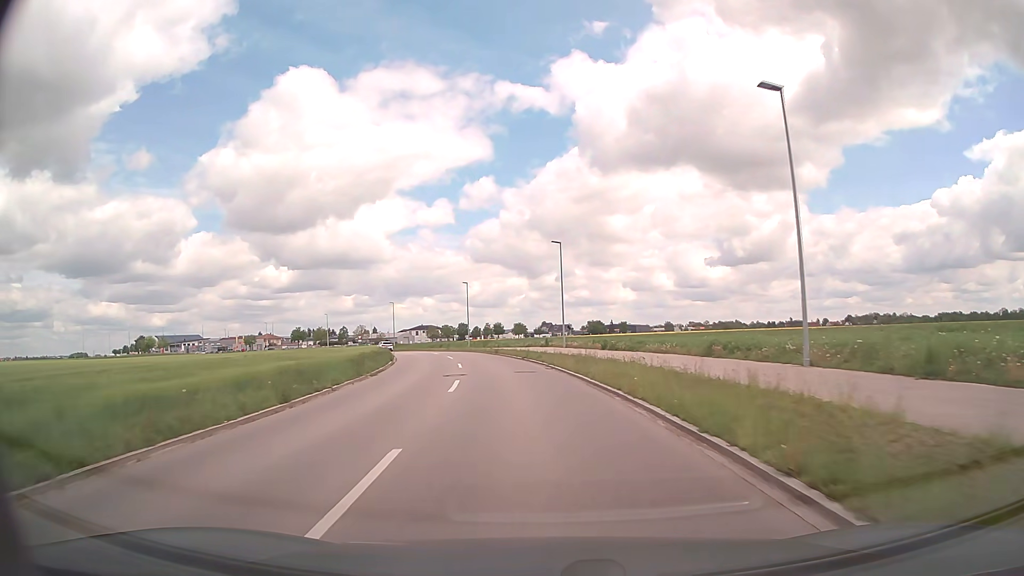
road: tertiary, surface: asphalt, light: Day
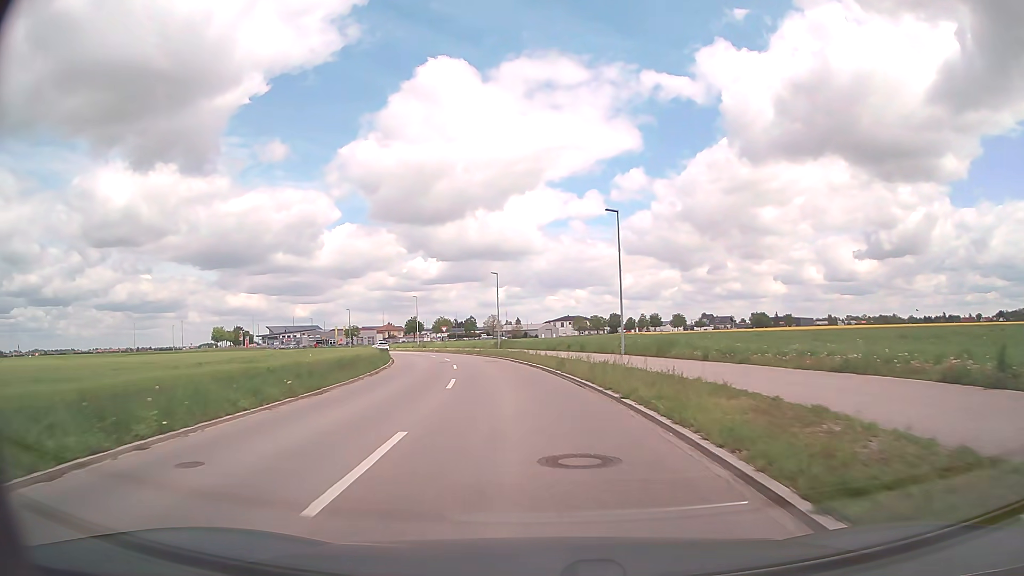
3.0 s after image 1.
(-5.1, +47.0) m; -13°
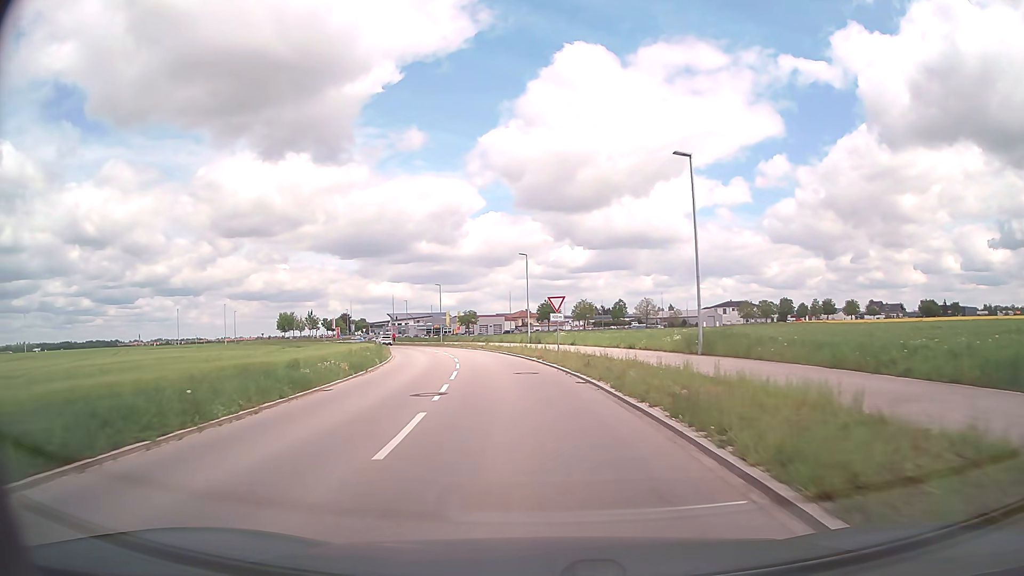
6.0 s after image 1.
(-5.0, +45.7) m; -12°
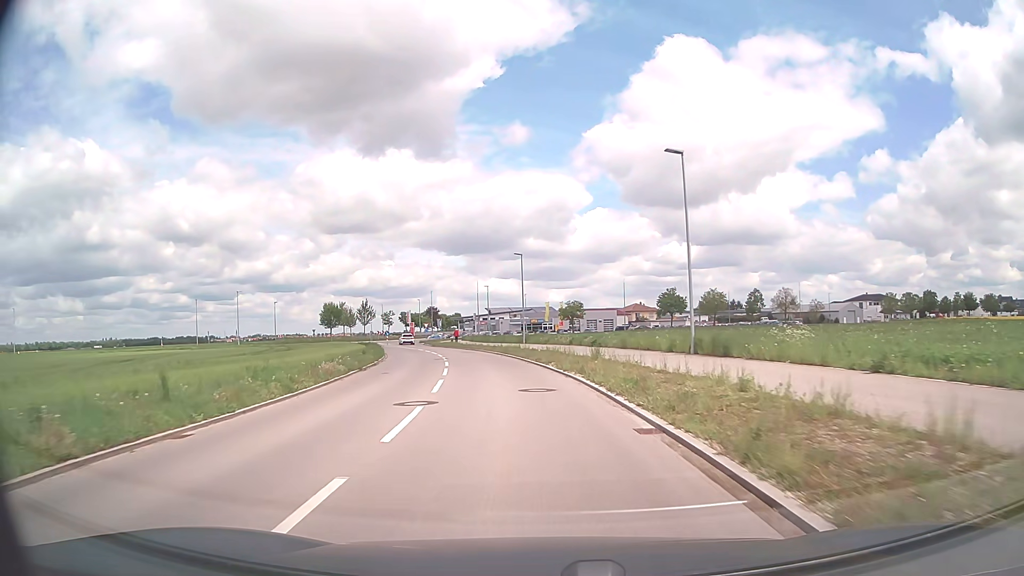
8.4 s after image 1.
(-2.8, +35.1) m; -9°
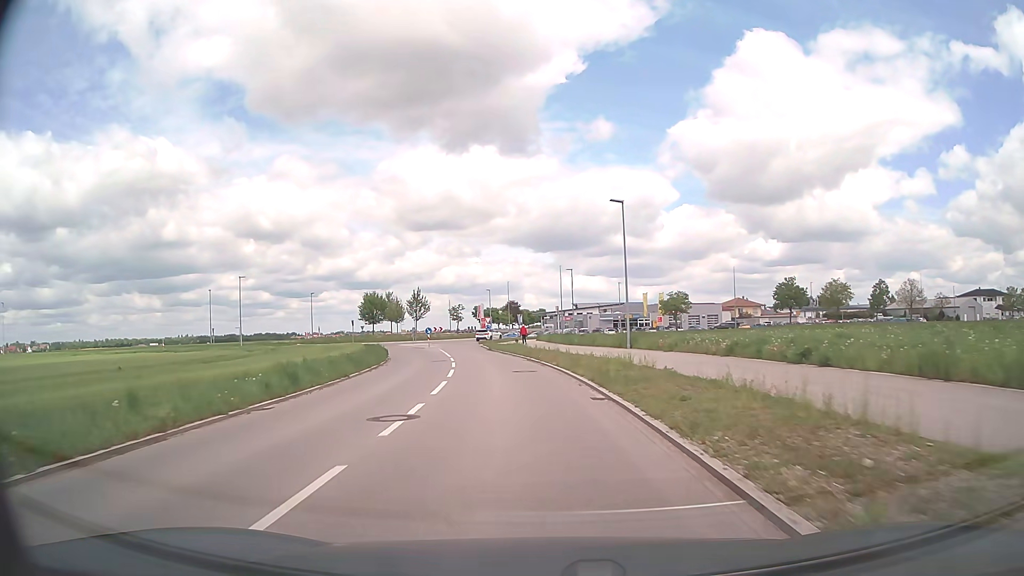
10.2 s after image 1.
(-1.5, +24.4) m; -7°
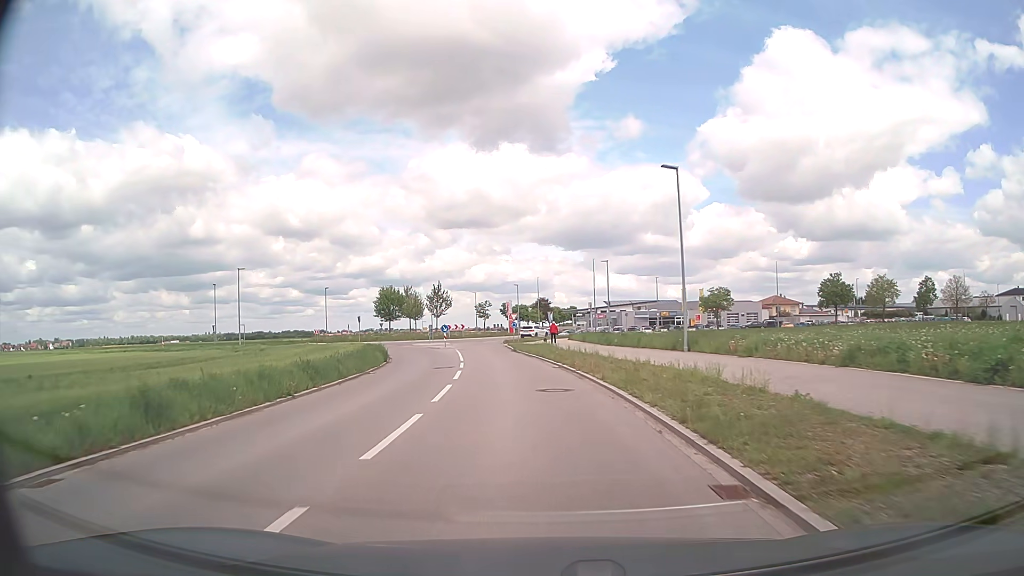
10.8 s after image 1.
(-0.2, +7.7) m; -2°
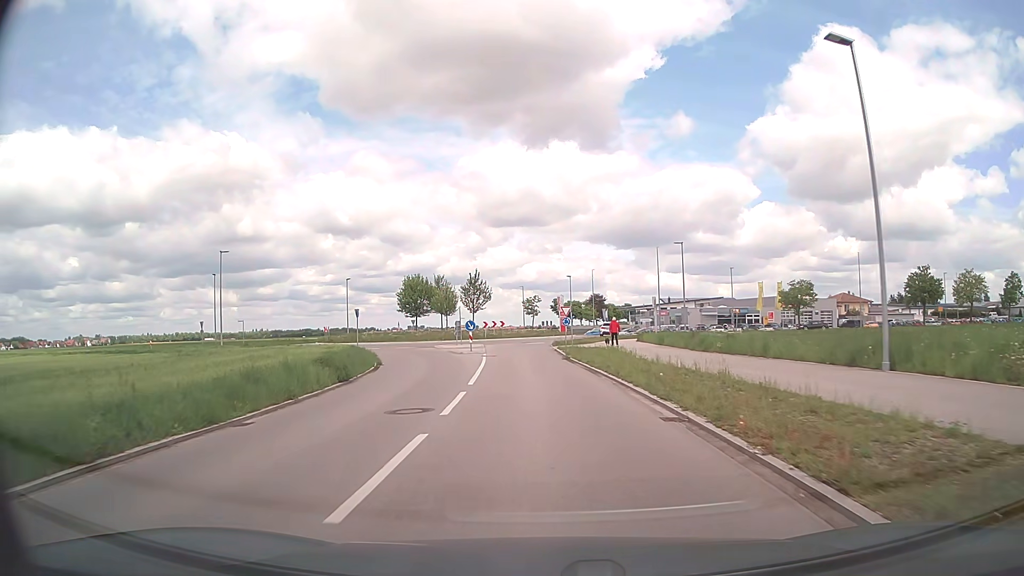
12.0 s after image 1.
(-0.6, +14.2) m; -4°
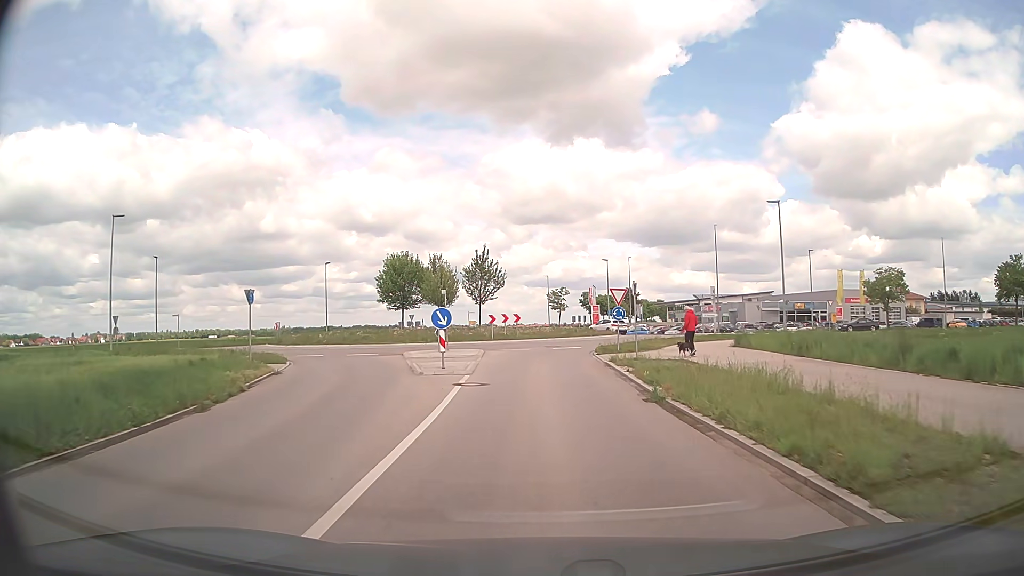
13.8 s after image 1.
(-0.5, +18.5) m; -2°
(0, +10) (0, +20) (0, +30) (+4, +39) (+8, +48) (+8, +58) (+3, +67) (-2, +76) (-4, +86) (-3, +96) m
